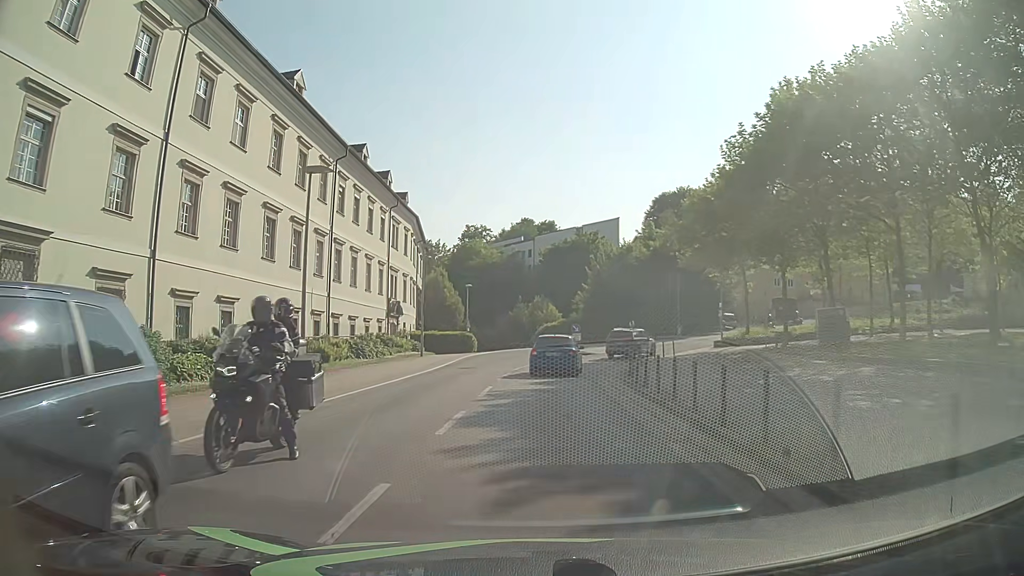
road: tertiary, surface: asphalt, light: Day
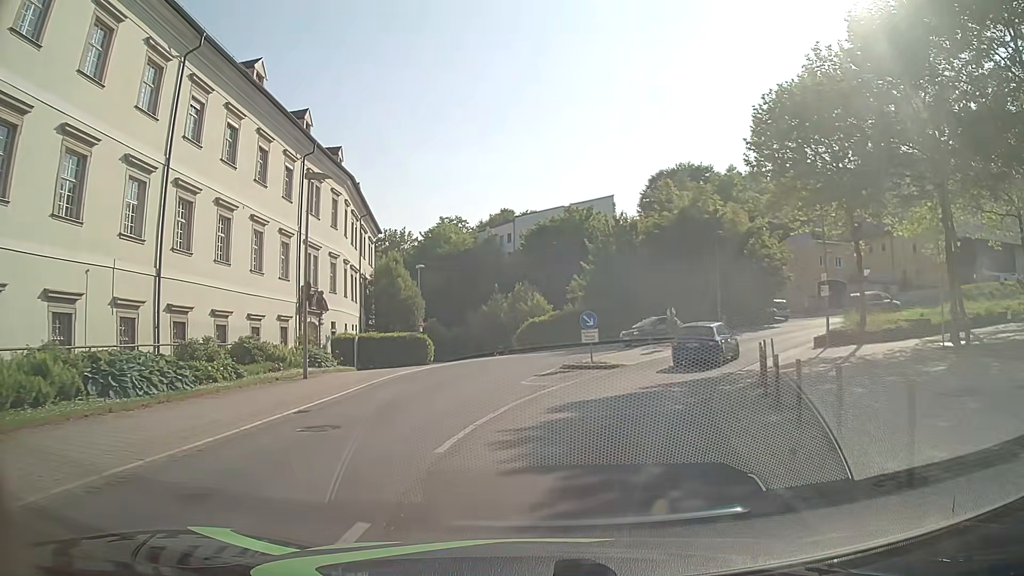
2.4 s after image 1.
(-0.1, +18.9) m; +1°
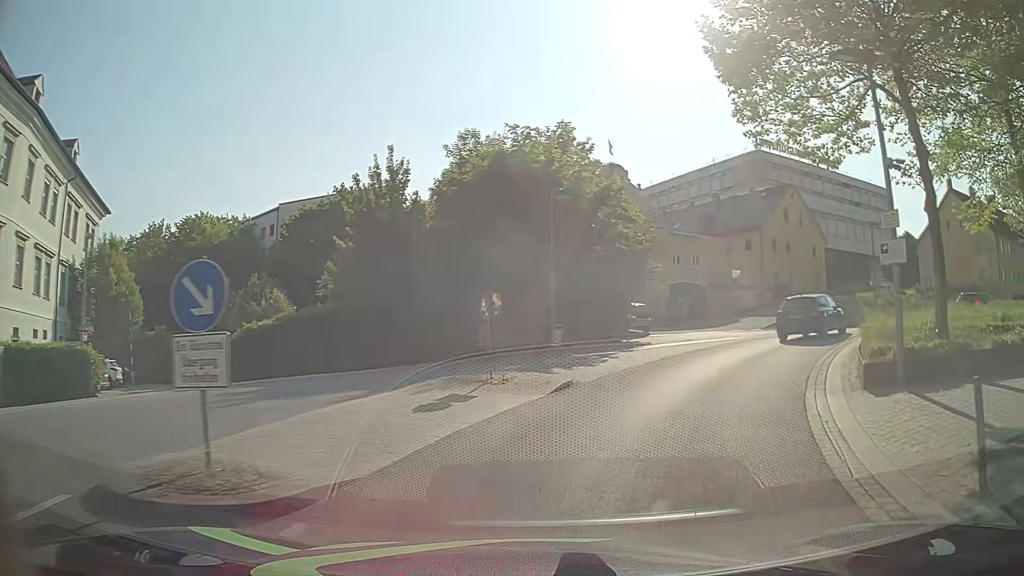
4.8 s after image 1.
(+2.2, +17.4) m; +17°
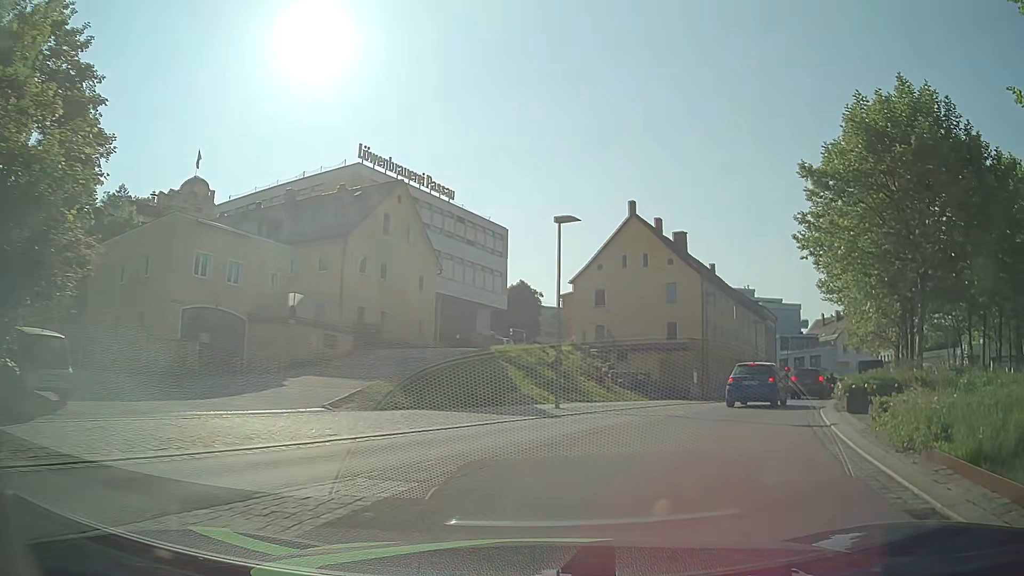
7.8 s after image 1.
(+6.2, +19.7) m; +36°
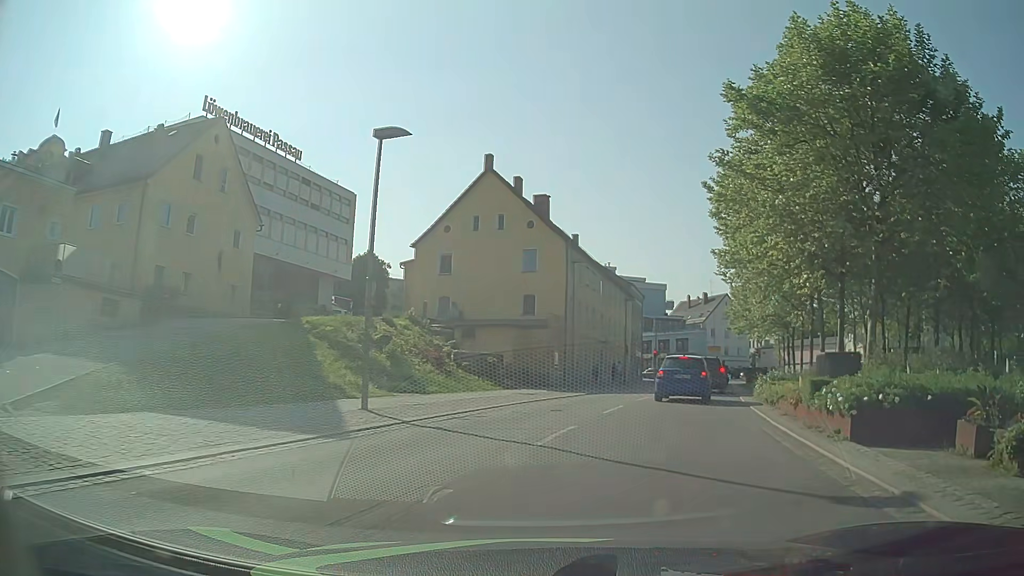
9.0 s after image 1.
(+0.8, +7.4) m; +12°
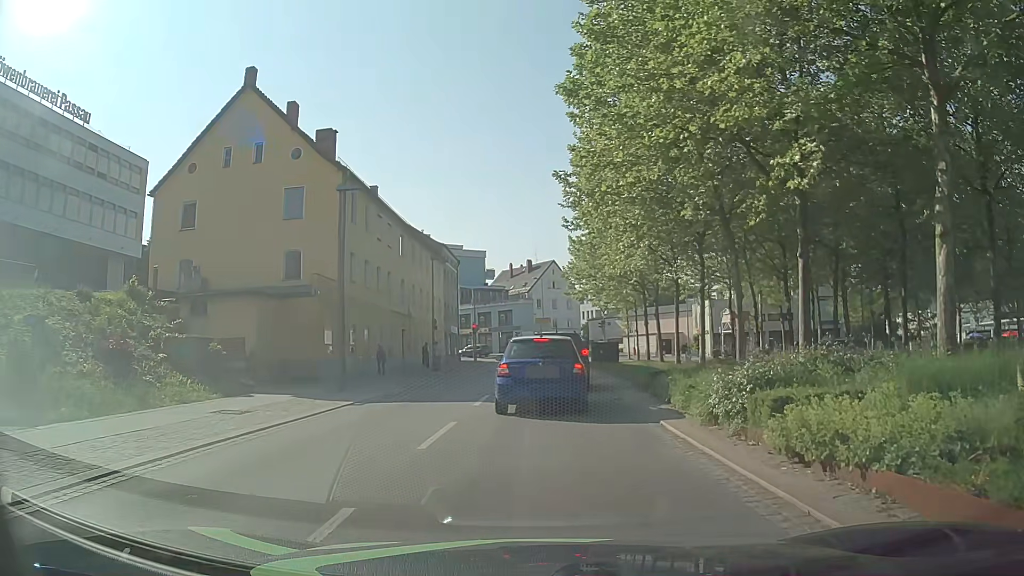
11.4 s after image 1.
(+2.0, +12.3) m; +16°
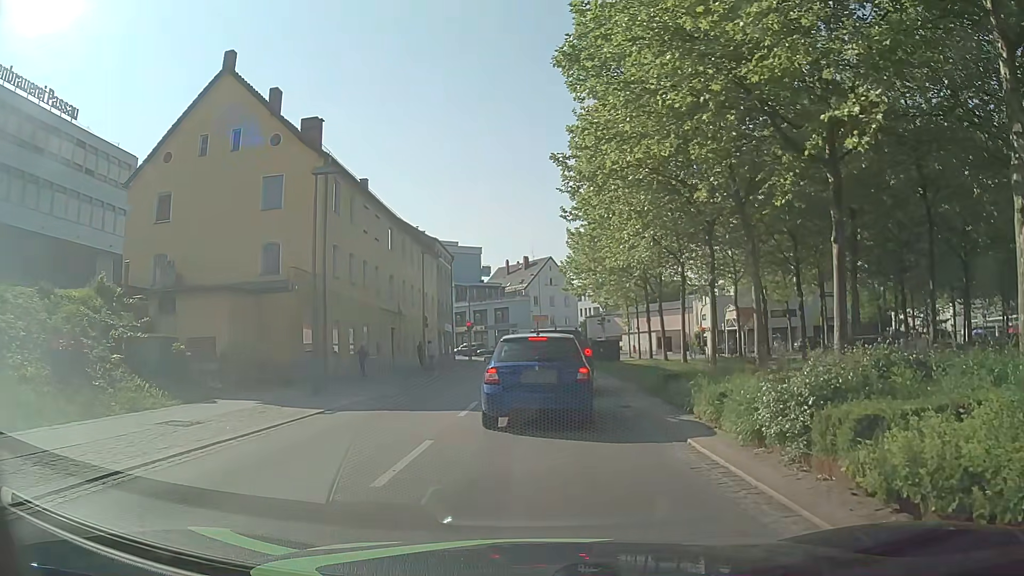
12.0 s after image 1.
(0.0, +2.1) m; 0°
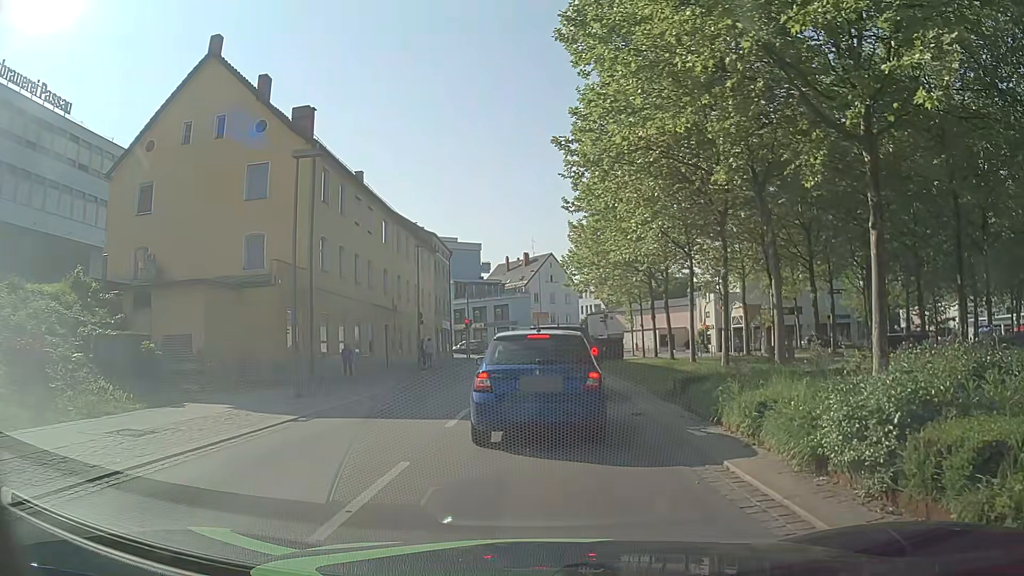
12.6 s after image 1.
(0.0, +1.6) m; +1°
